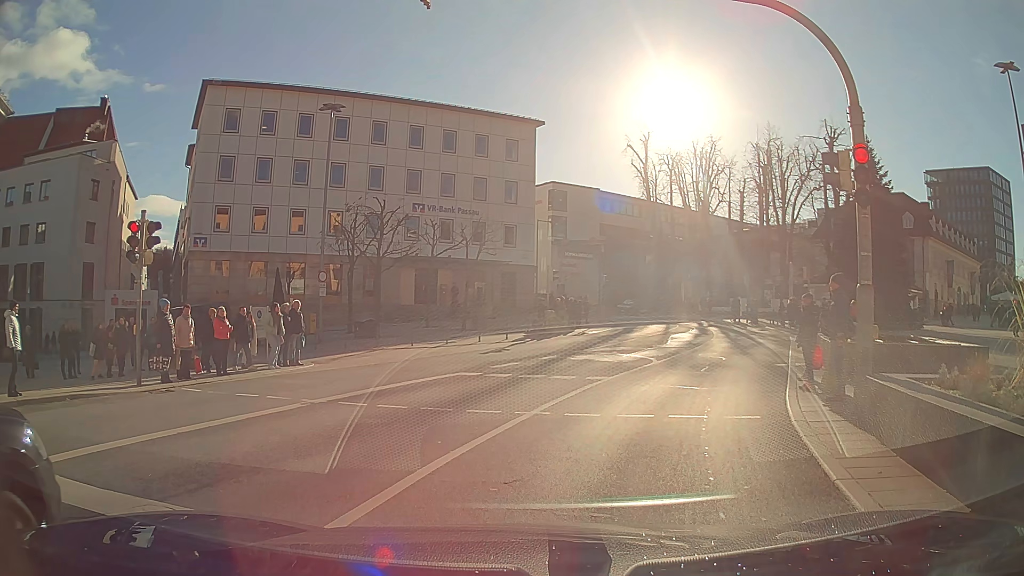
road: primary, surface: asphalt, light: Day
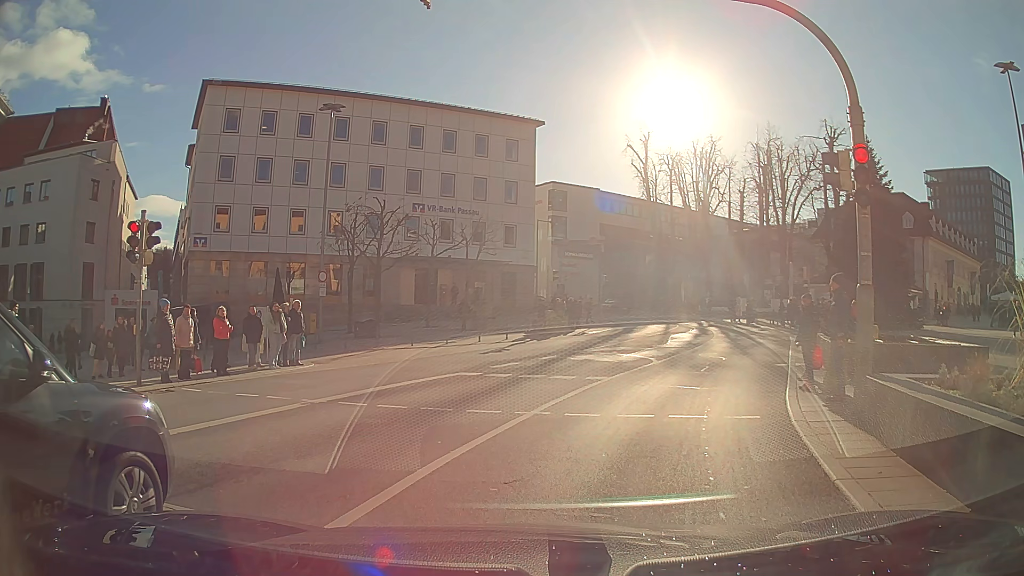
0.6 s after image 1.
(0.0, 0.0) m; 0°
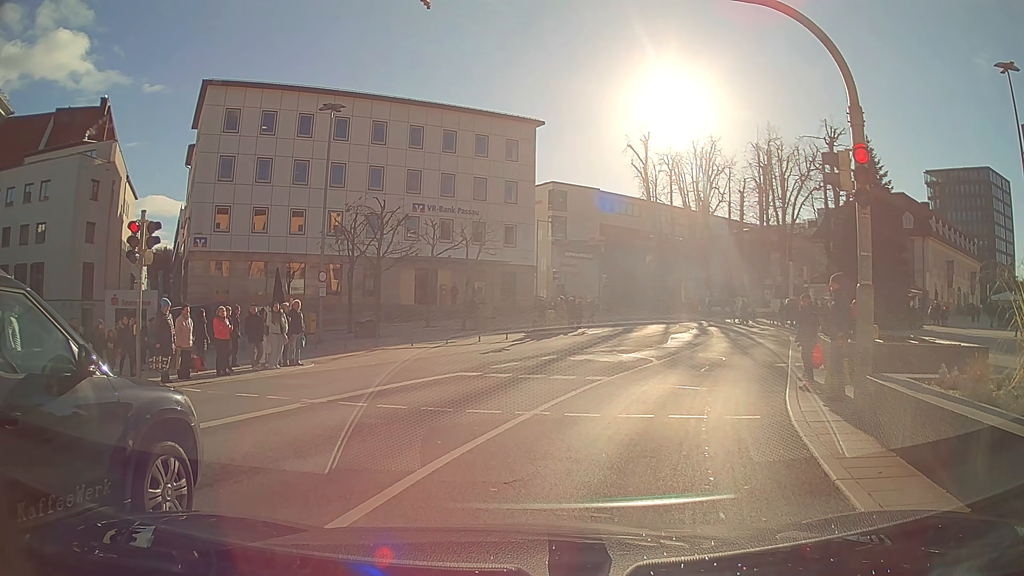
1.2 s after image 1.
(0.0, 0.0) m; 0°
(+2, +10) (+6, +19) (+9, +28) (+12, +38) (+12, +48) (+10, +58) (+5, +67) (+1, +75) (-4, +84) (-9, +93) m
